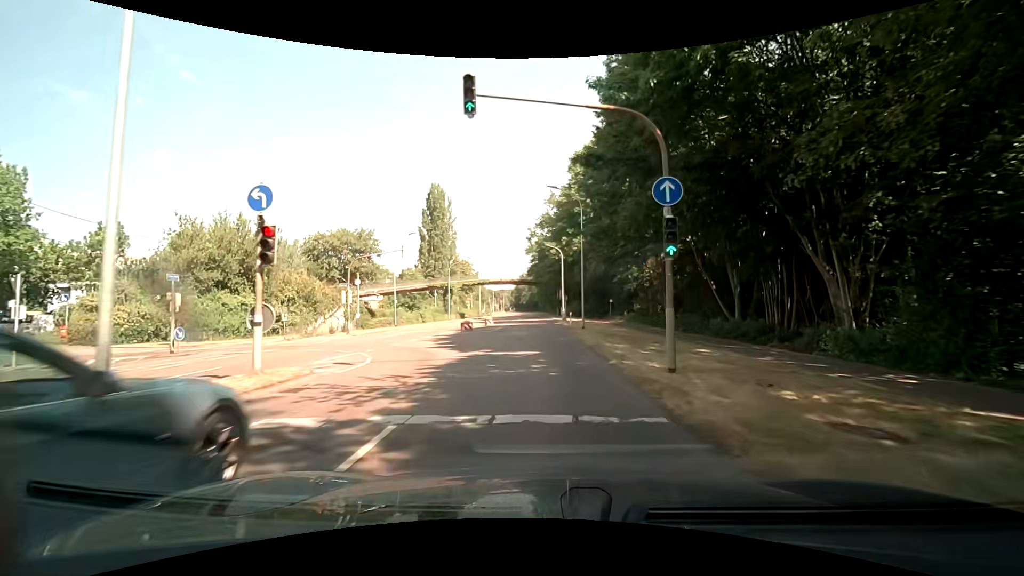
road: secondary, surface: asphalt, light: Day
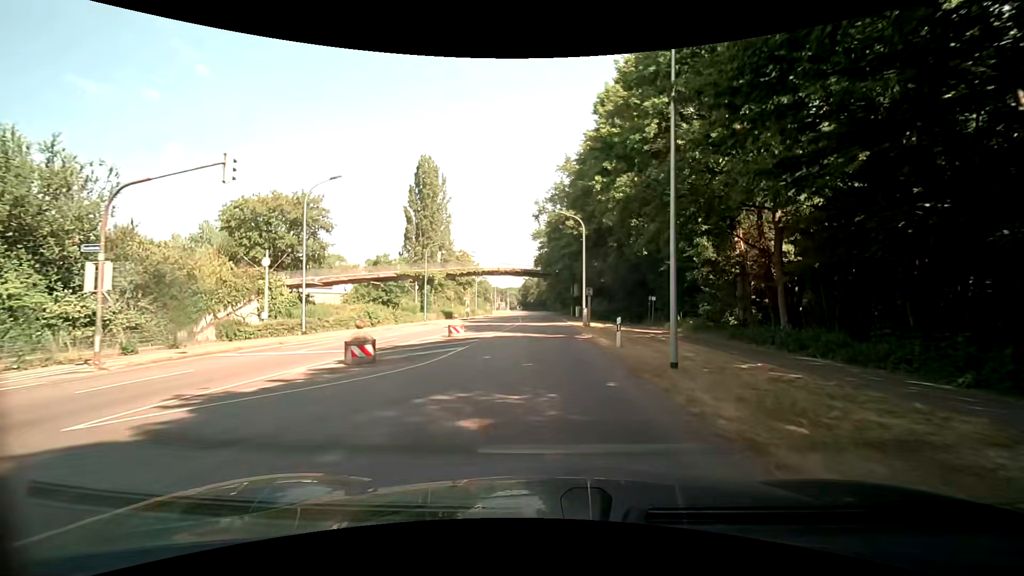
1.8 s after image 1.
(-0.2, +20.8) m; -1°
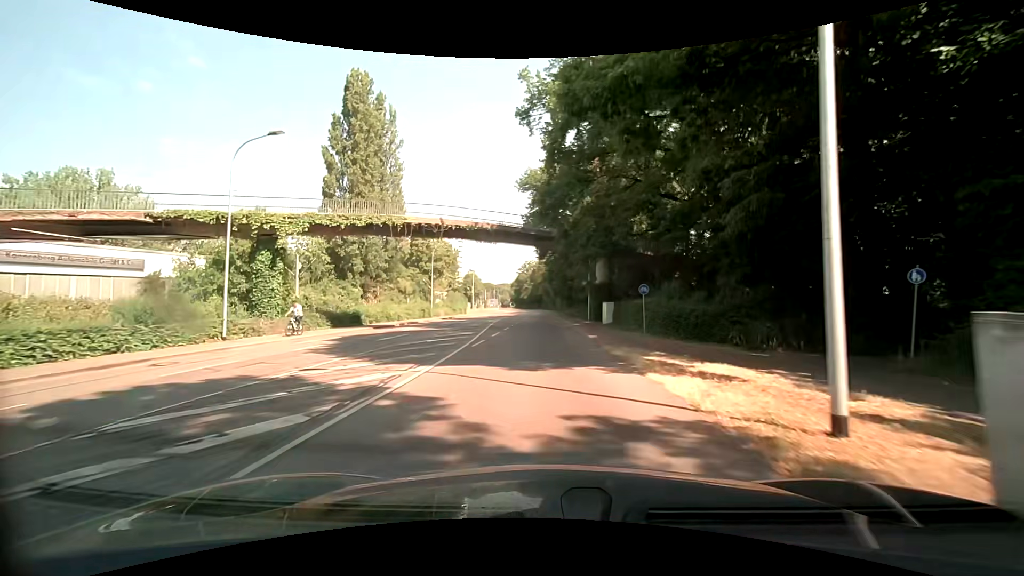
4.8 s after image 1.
(-0.2, +35.7) m; 0°
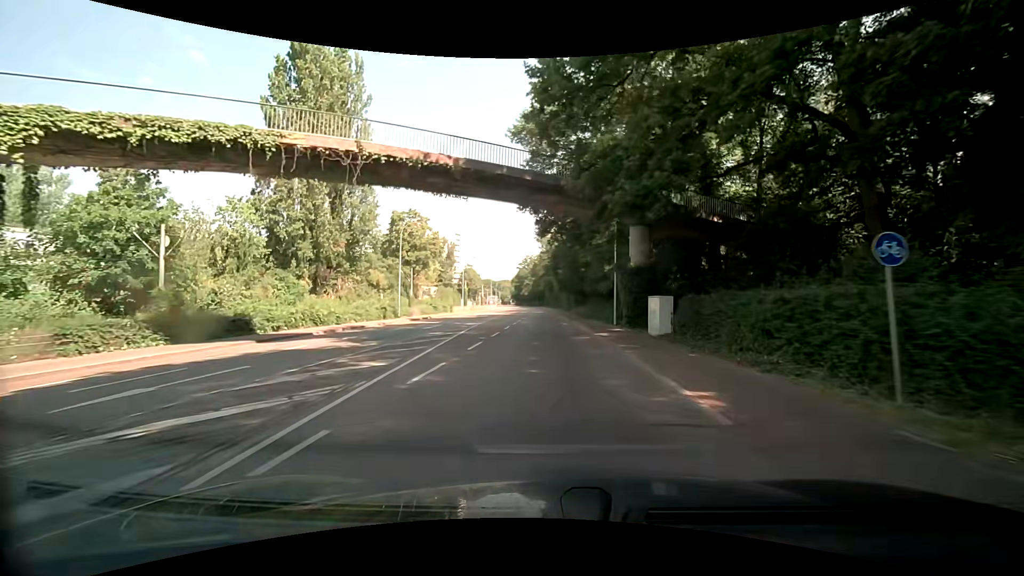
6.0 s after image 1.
(0.0, +14.6) m; 0°
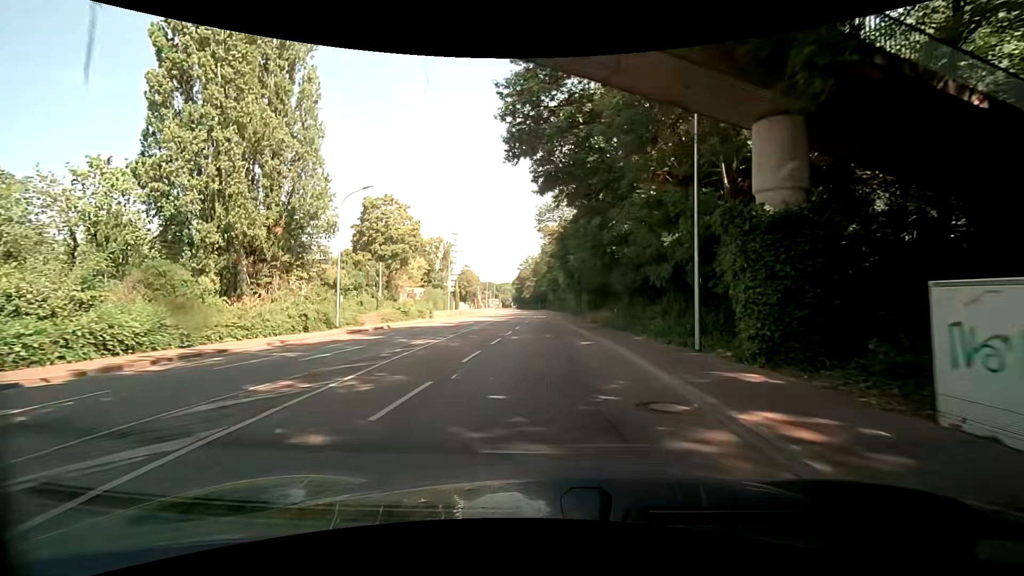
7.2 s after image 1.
(-0.1, +14.6) m; -1°
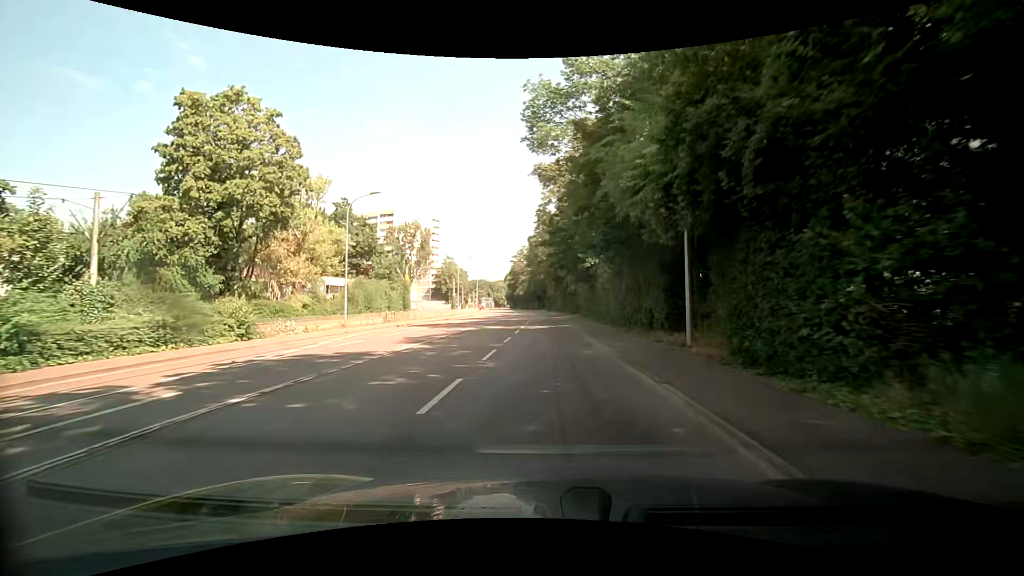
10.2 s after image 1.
(+0.1, +36.0) m; +1°
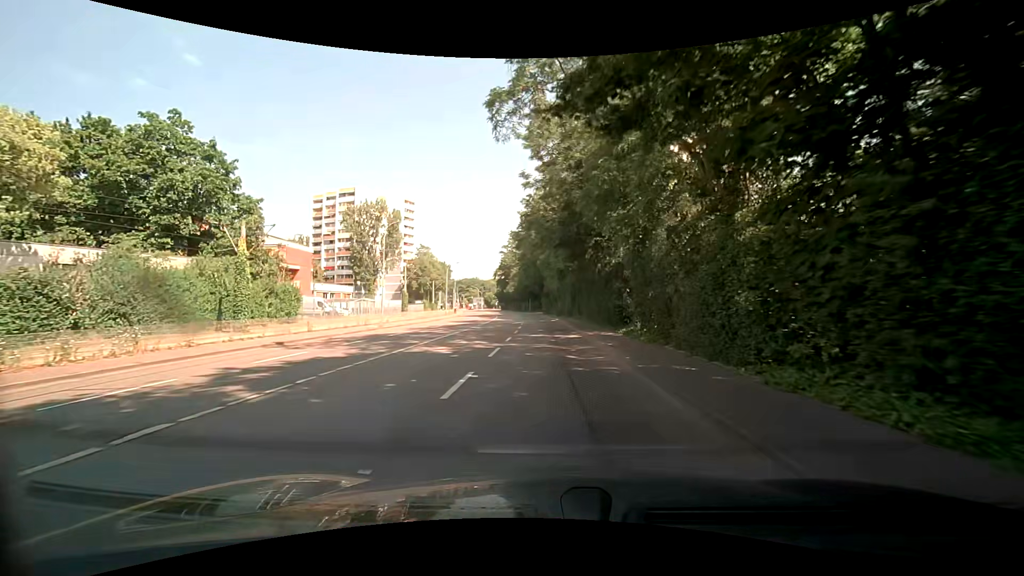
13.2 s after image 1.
(-0.1, +35.1) m; 0°
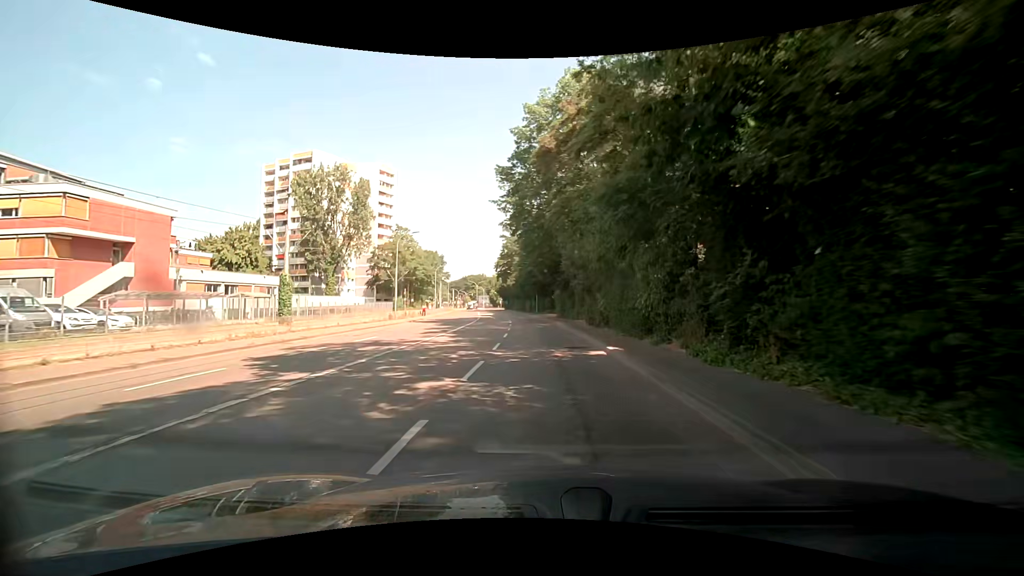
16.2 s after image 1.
(-0.3, +35.1) m; -1°
(0, +10) (0, +20) (-1, +30) (-1, +40) (-2, +50) (-3, +60) (-4, +70) (-6, +80) (-7, +90) (-8, +100) m
